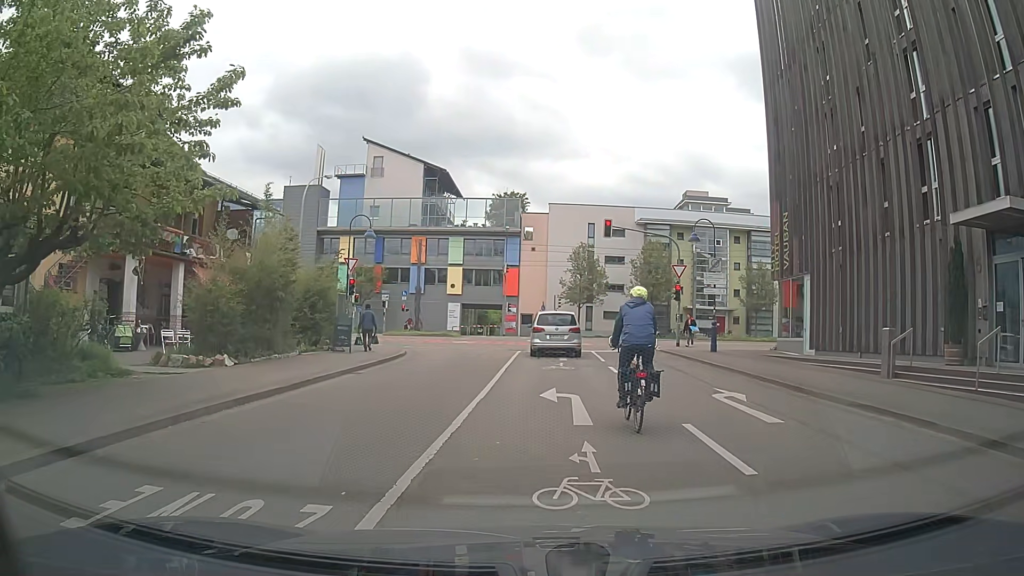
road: residential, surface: asphalt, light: Day
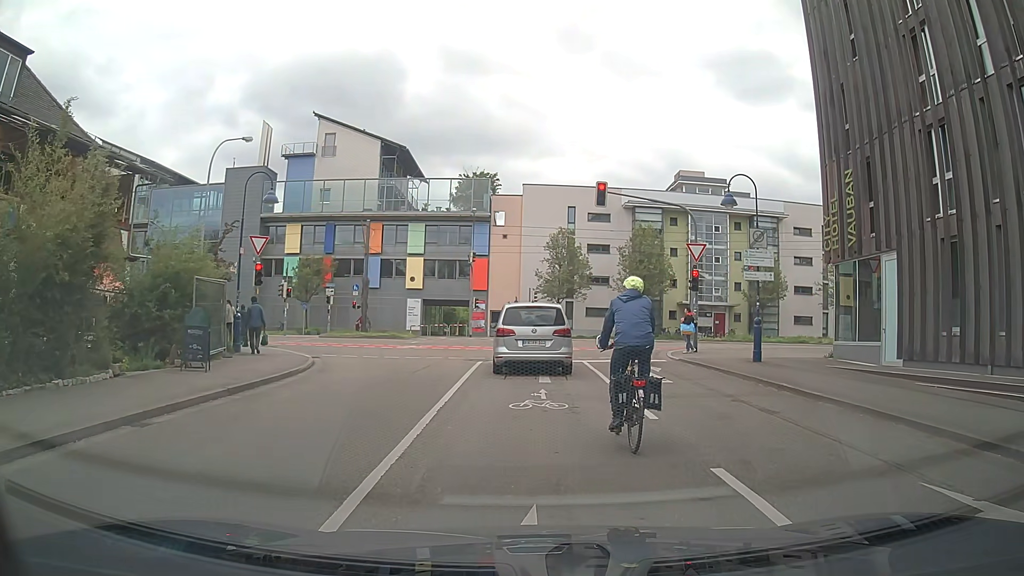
(-0.1, +8.7) m; +3°
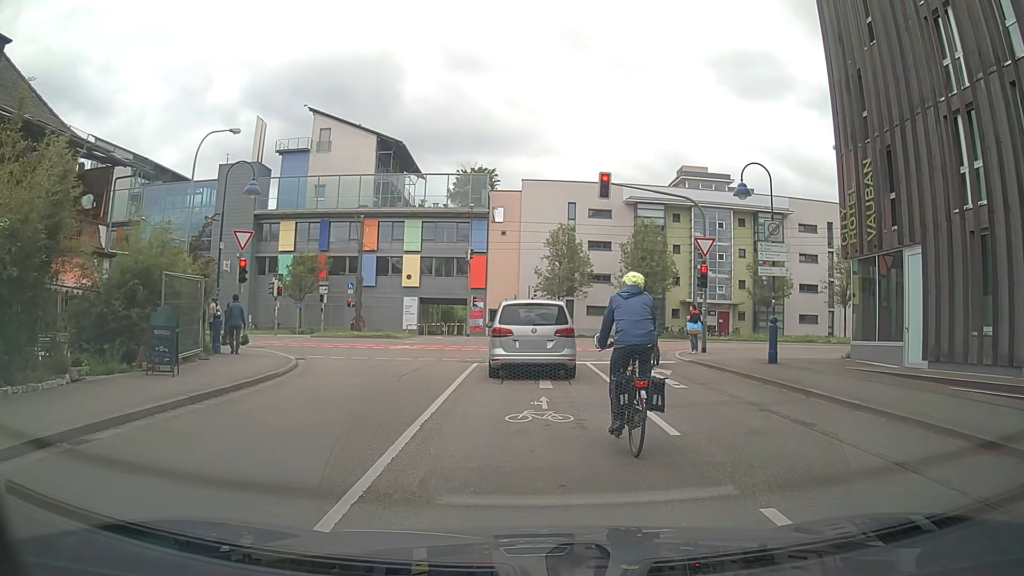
(-0.1, +1.4) m; 0°
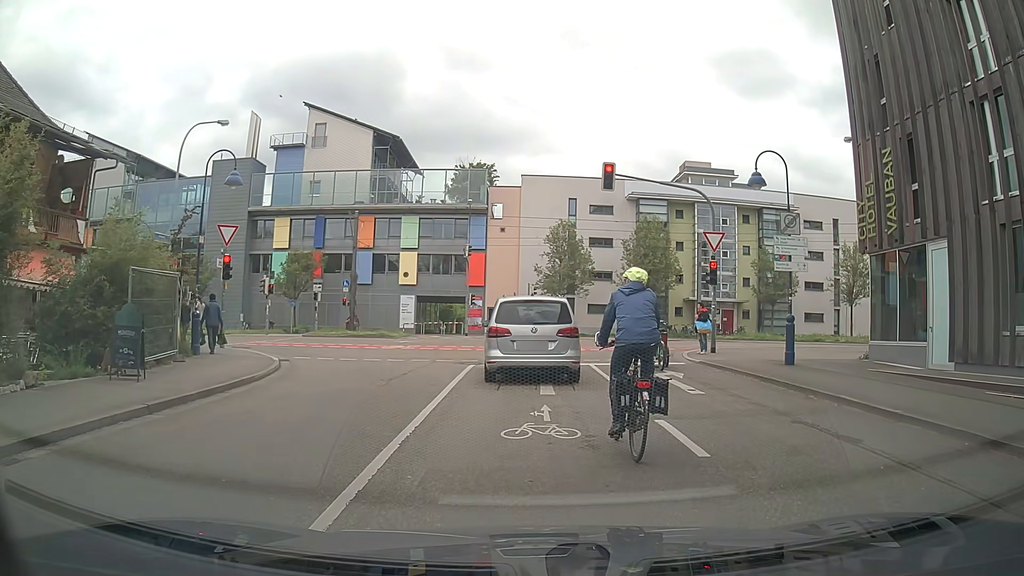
(0.0, +1.3) m; -1°
